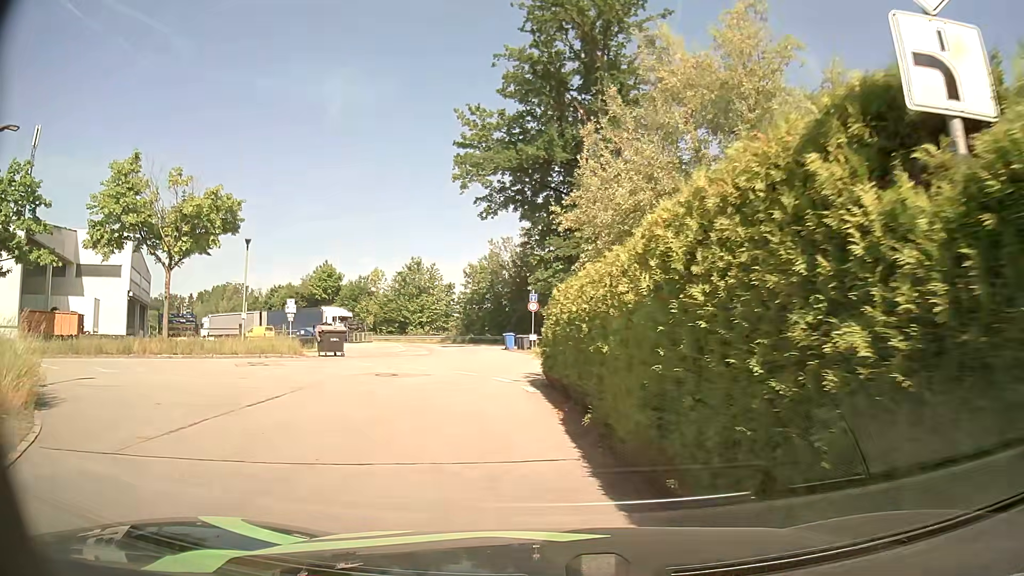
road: residential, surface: asphalt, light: Day
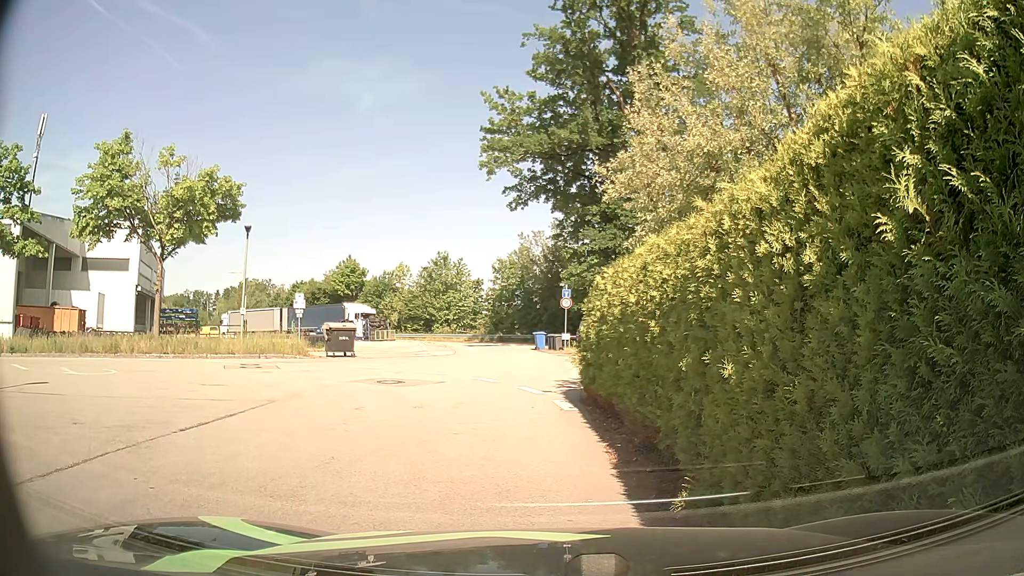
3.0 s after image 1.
(0.0, +3.1) m; -3°
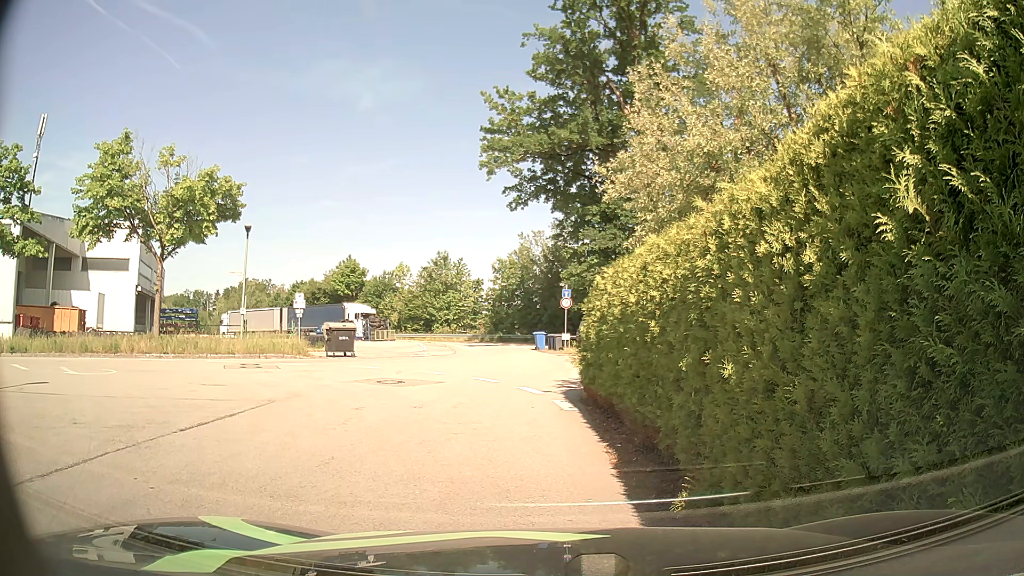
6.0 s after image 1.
(0.0, 0.0) m; 0°
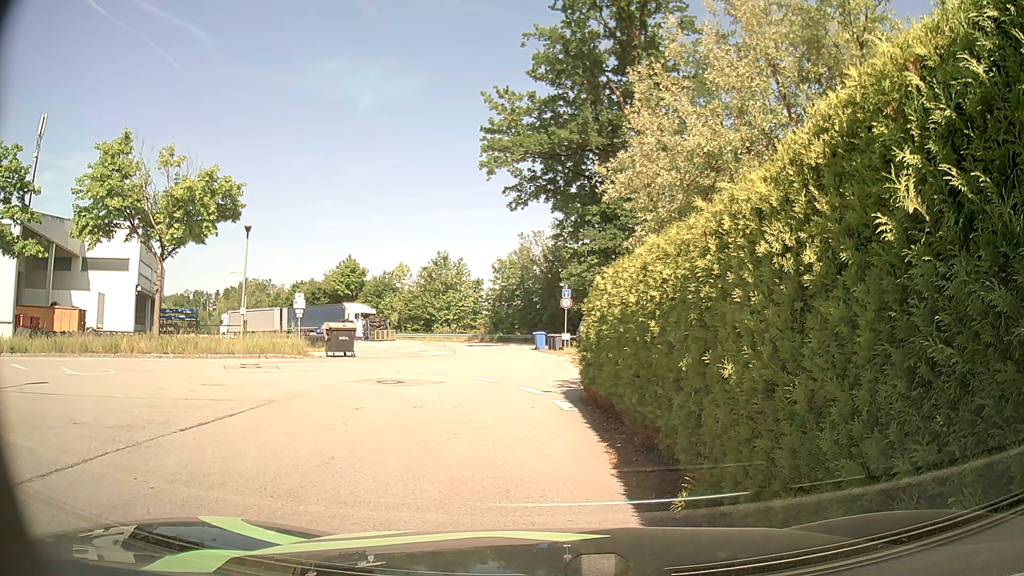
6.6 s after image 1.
(0.0, 0.0) m; 0°
